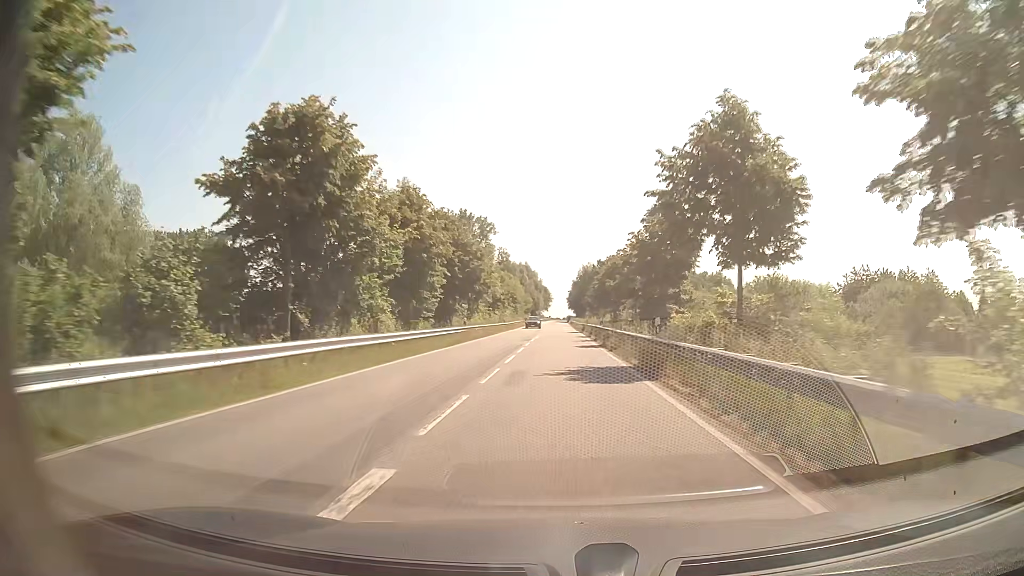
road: secondary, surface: asphalt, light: Day
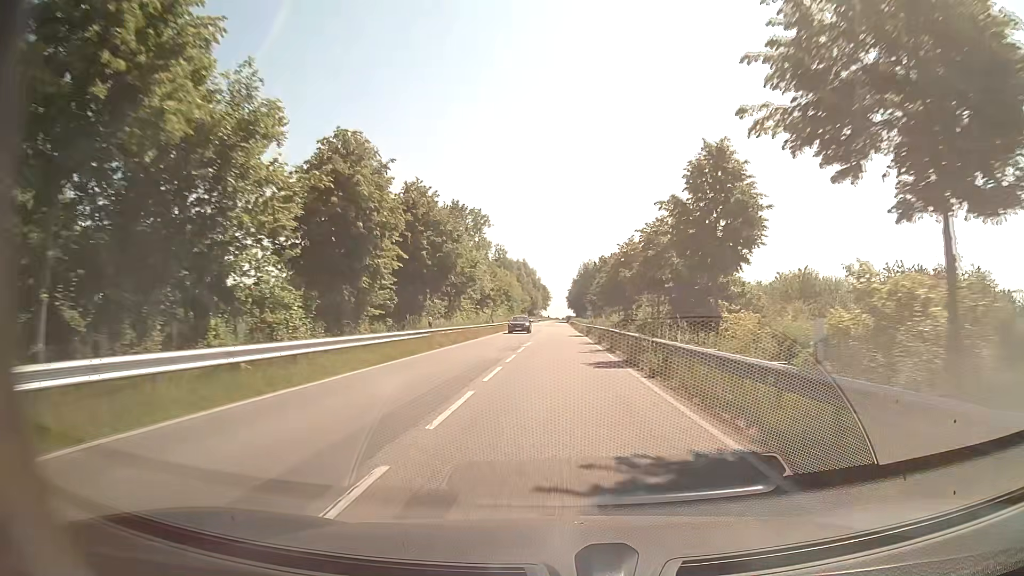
(0.0, +11.6) m; 0°
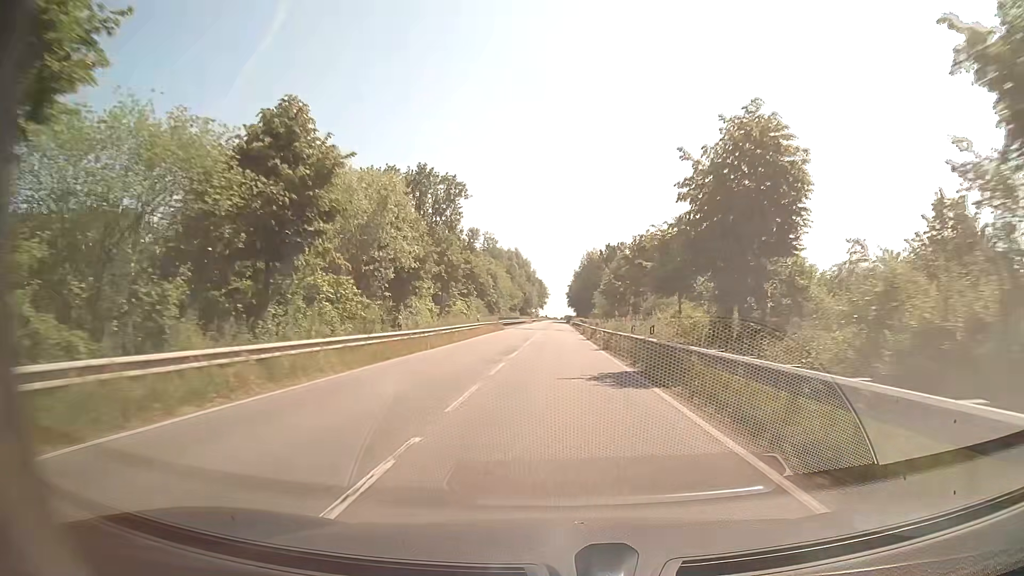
(0.0, +34.8) m; 0°
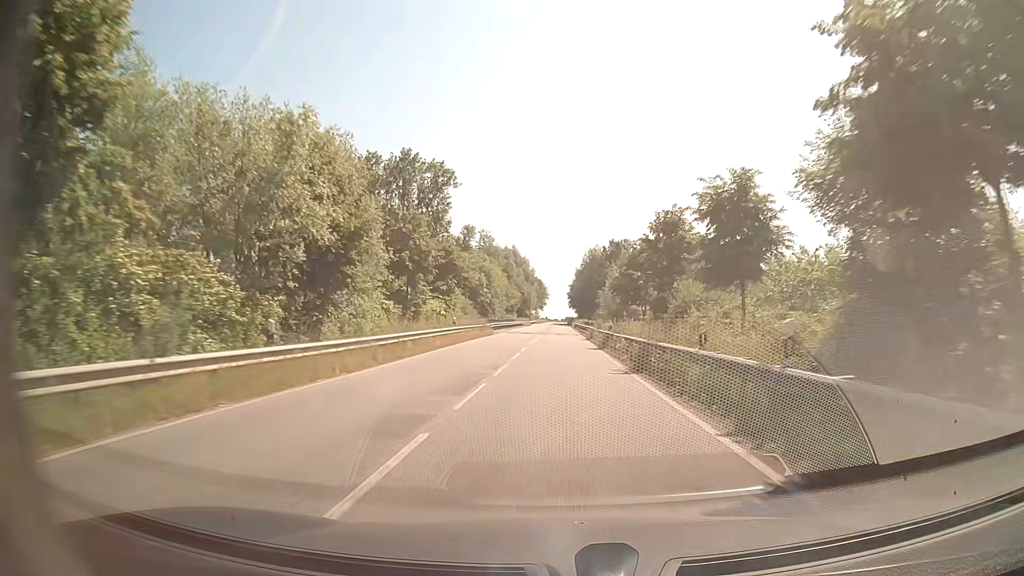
(0.0, +11.6) m; 0°
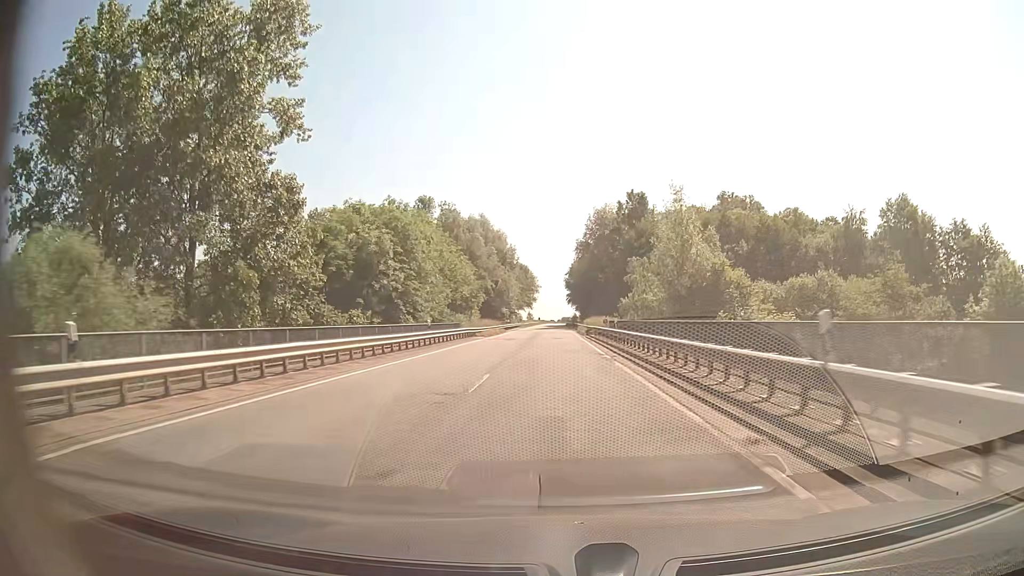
(+0.3, +58.2) m; 0°
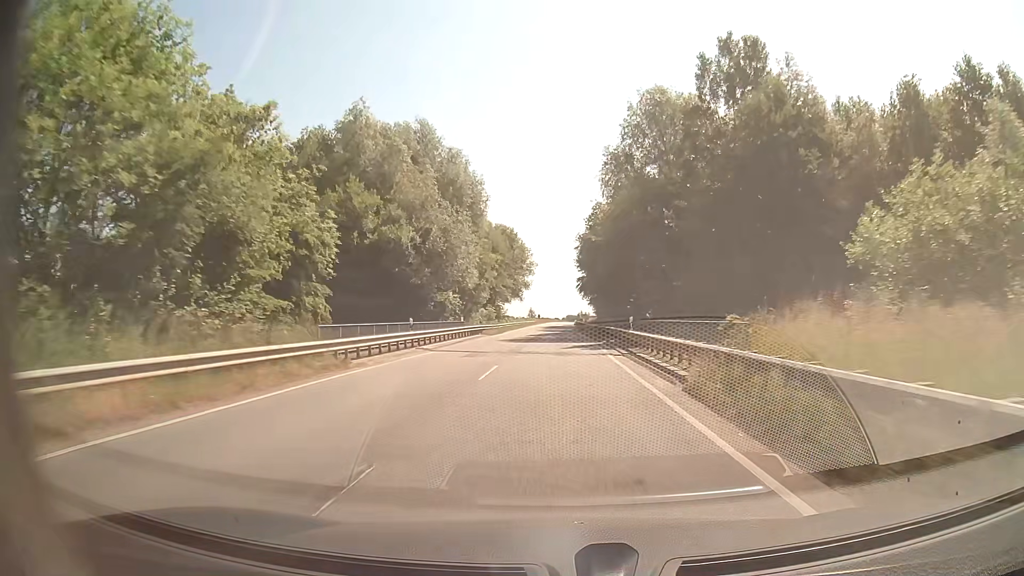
(-0.2, +58.1) m; 0°
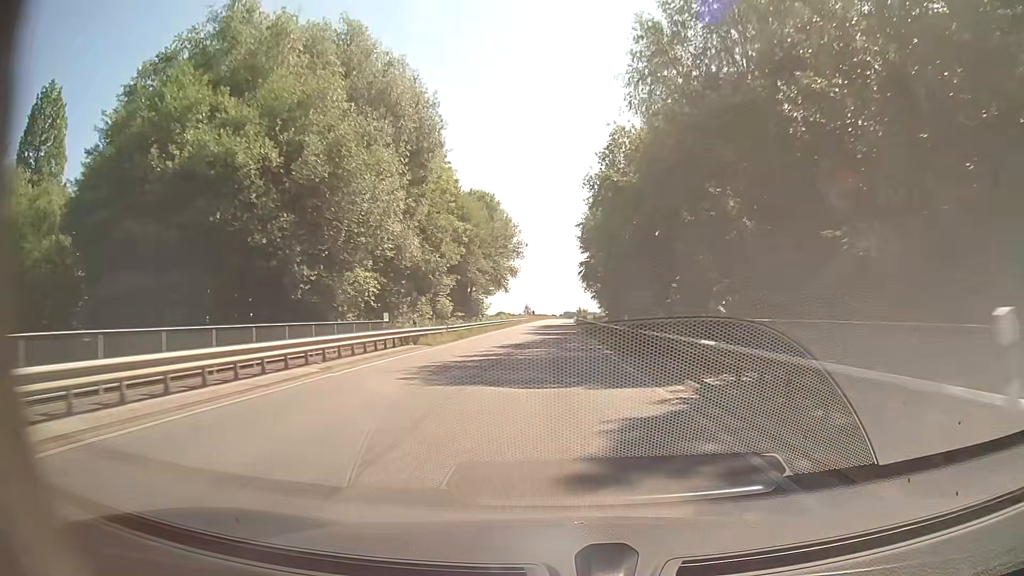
(0.0, +23.2) m; 0°
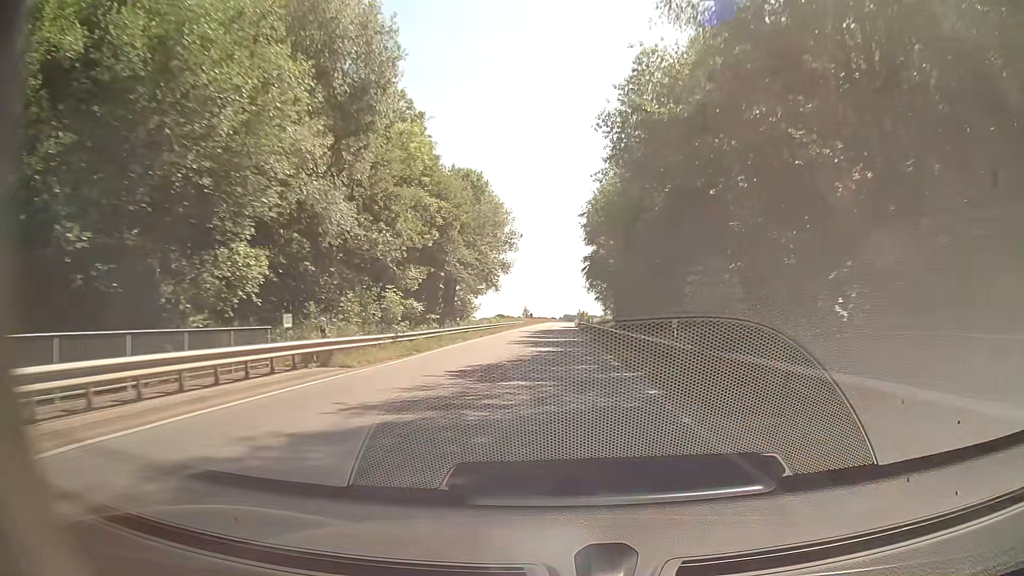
(0.0, +11.6) m; 0°
(0, +10) (0, +20) (0, +30) (0, +40) (0, +50) (0, +60) (0, +70) (+1, +80) (+1, +90) (+1, +100) m
